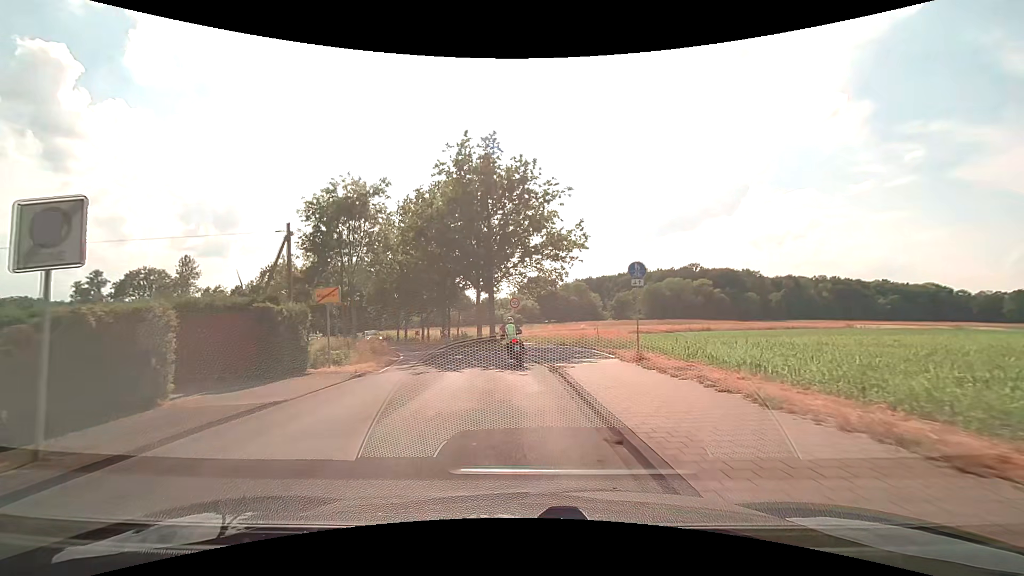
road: unclassified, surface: asphalt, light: Day
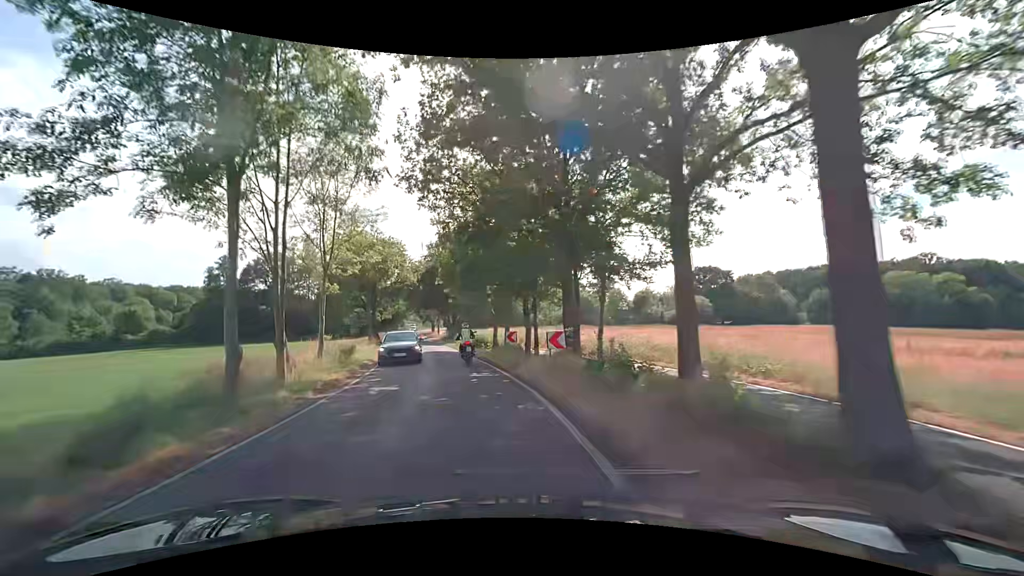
(-3.2, +29.4) m; -16°
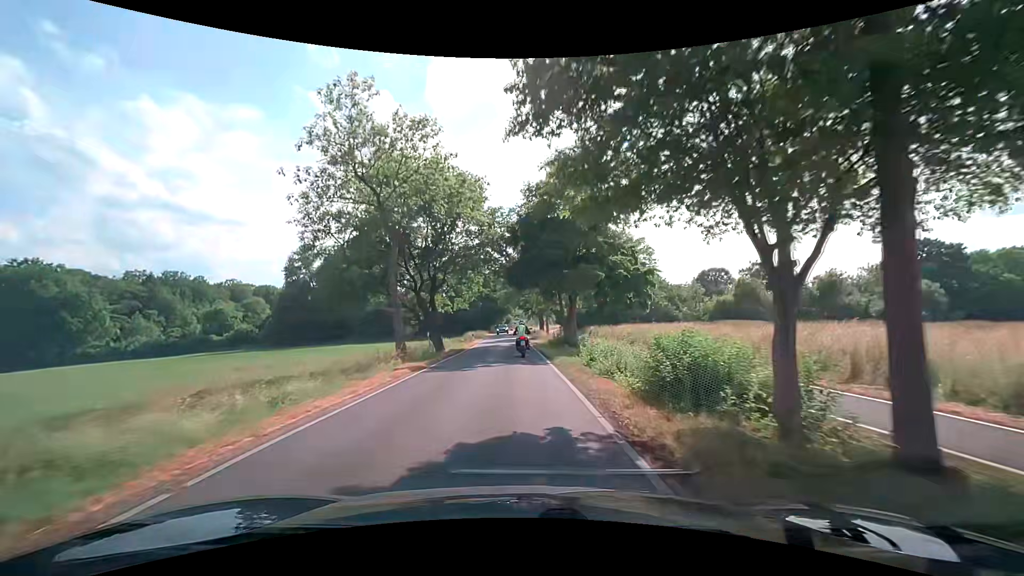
(-3.8, +27.2) m; -14°
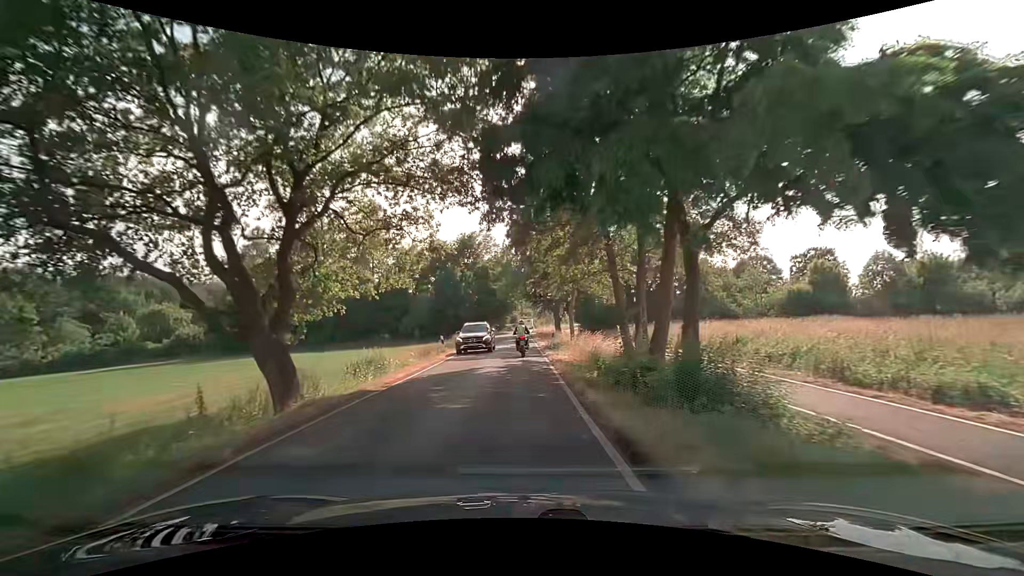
(+0.1, +22.2) m; -1°
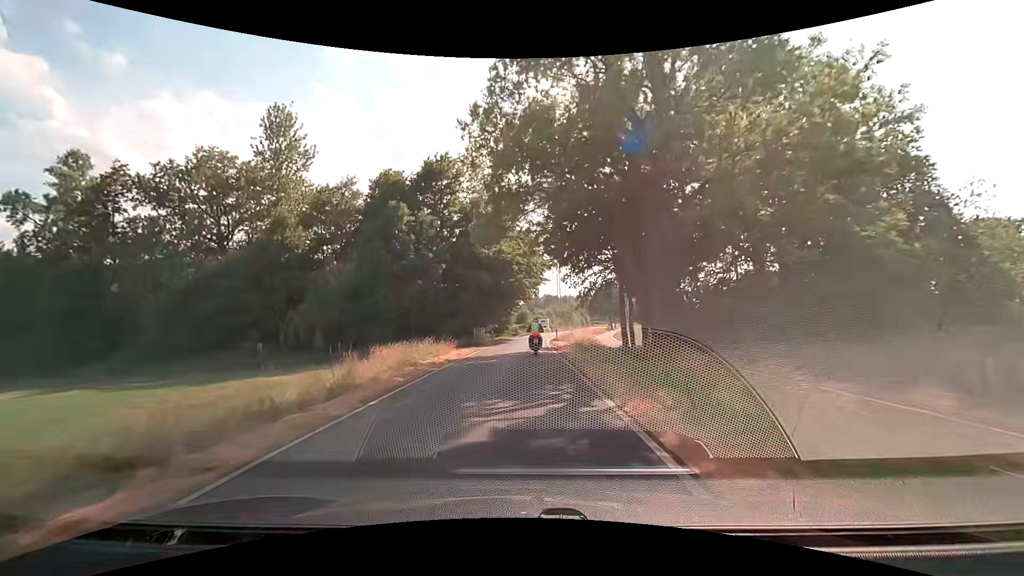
(-0.3, +38.0) m; -1°
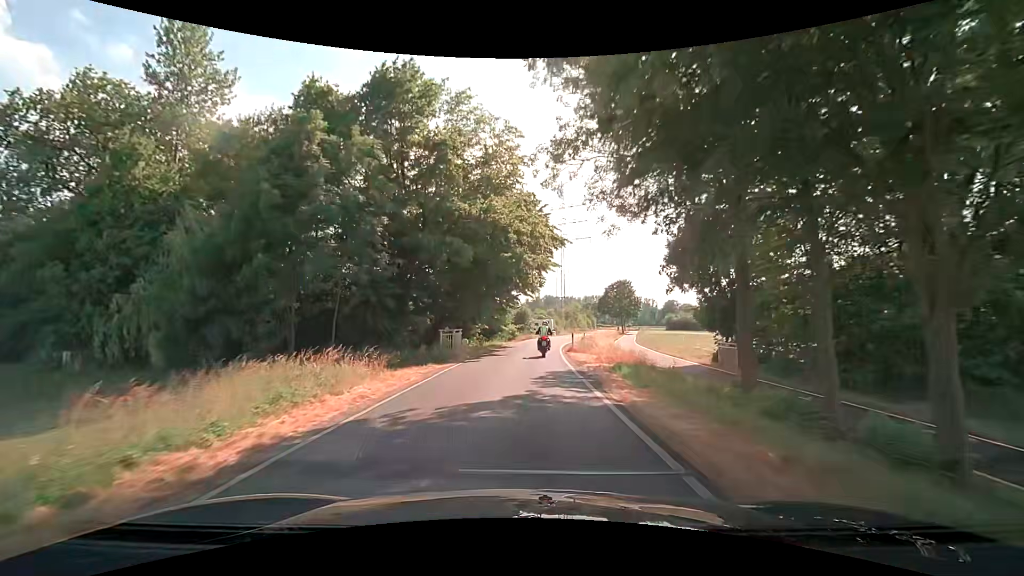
(-0.1, +15.2) m; -1°
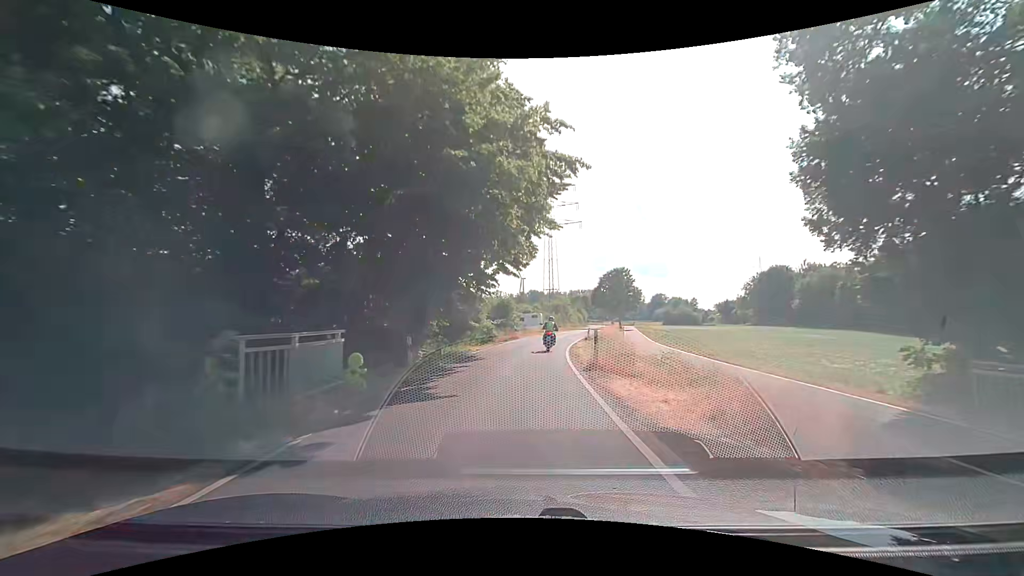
(+0.2, +15.2) m; +2°
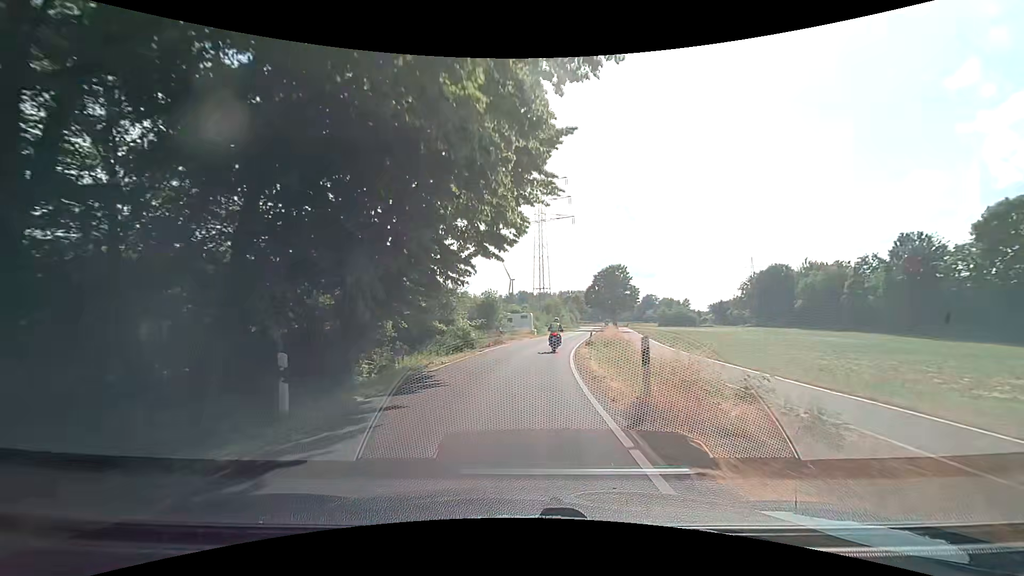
(+0.1, +7.6) m; +2°
(0, +10) (+1, +20) (+2, +30) (+3, +40) (+5, +50) (+6, +60) (+8, +69) (+10, +79) (+11, +89) (+13, +99) m
